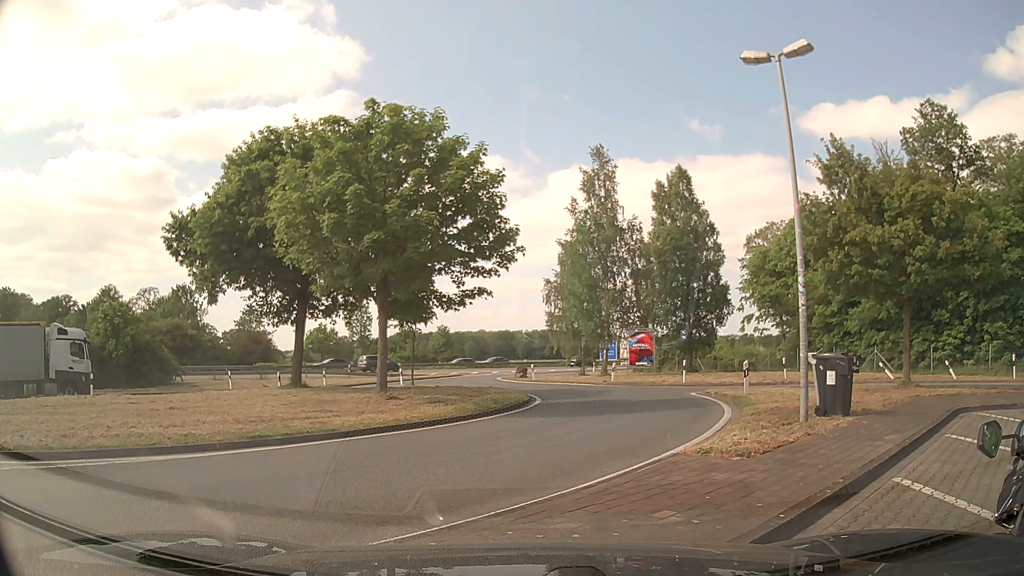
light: Day
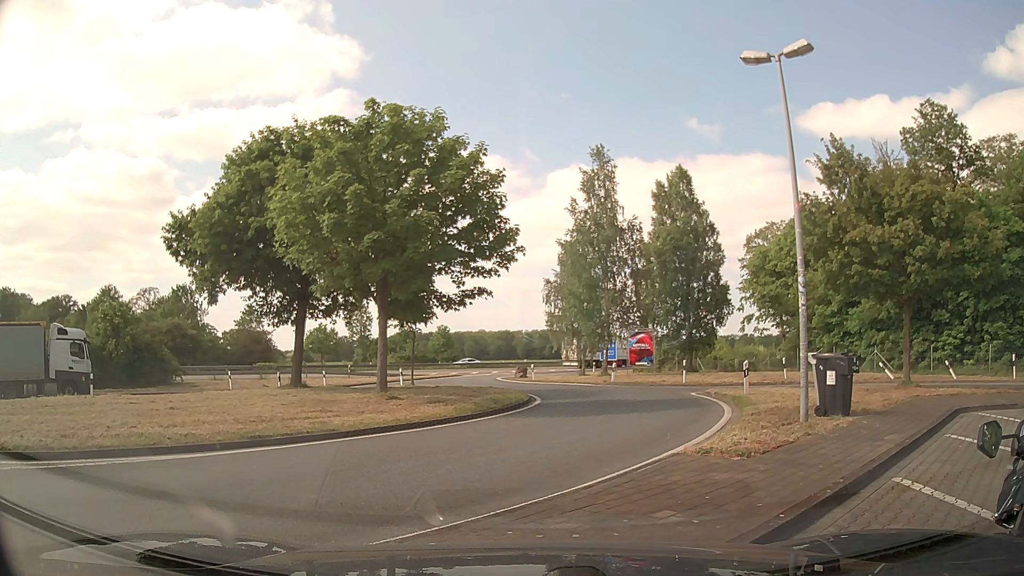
(0.0, 0.0) m; 0°
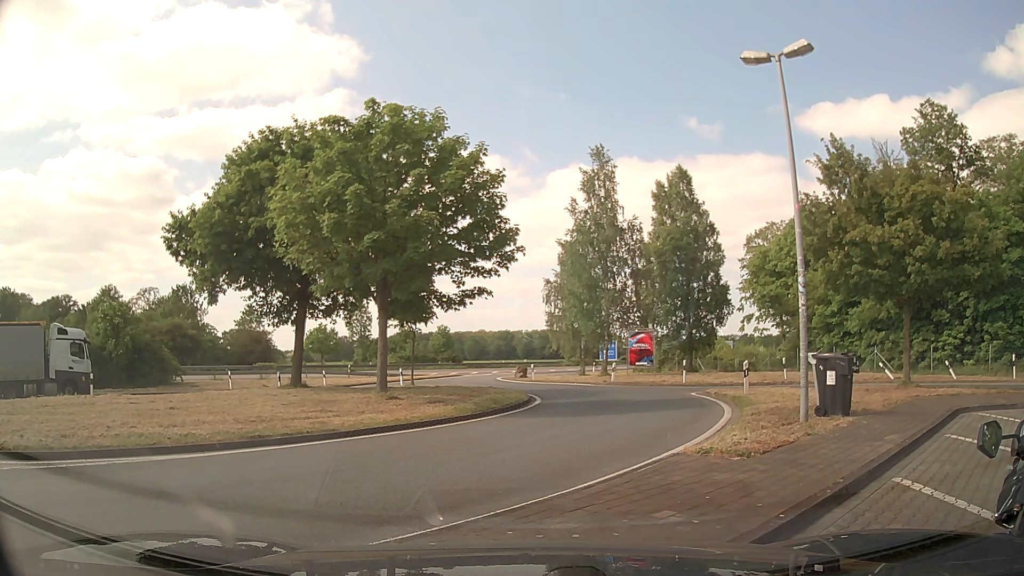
(0.0, 0.0) m; 0°
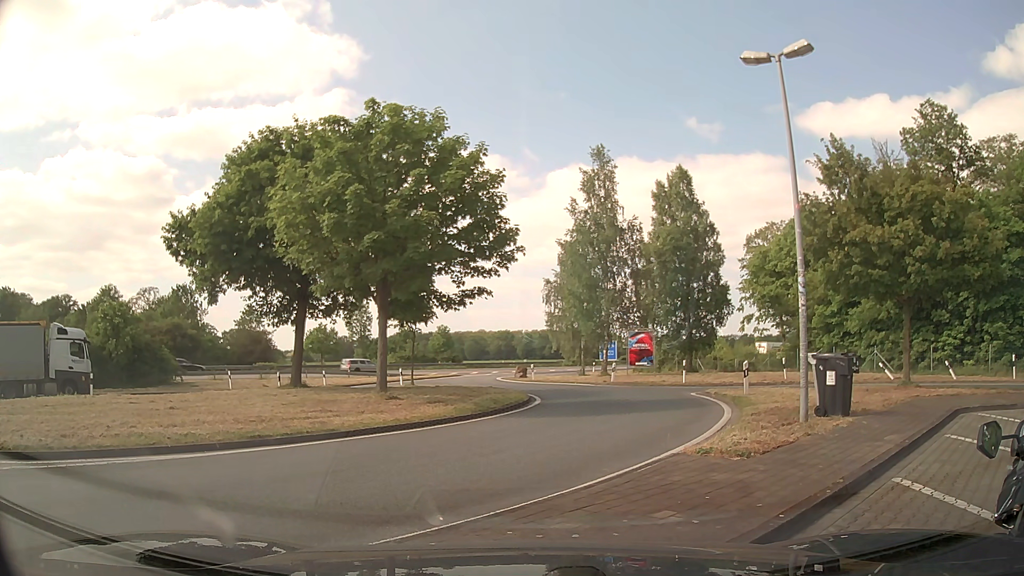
(0.0, 0.0) m; 0°
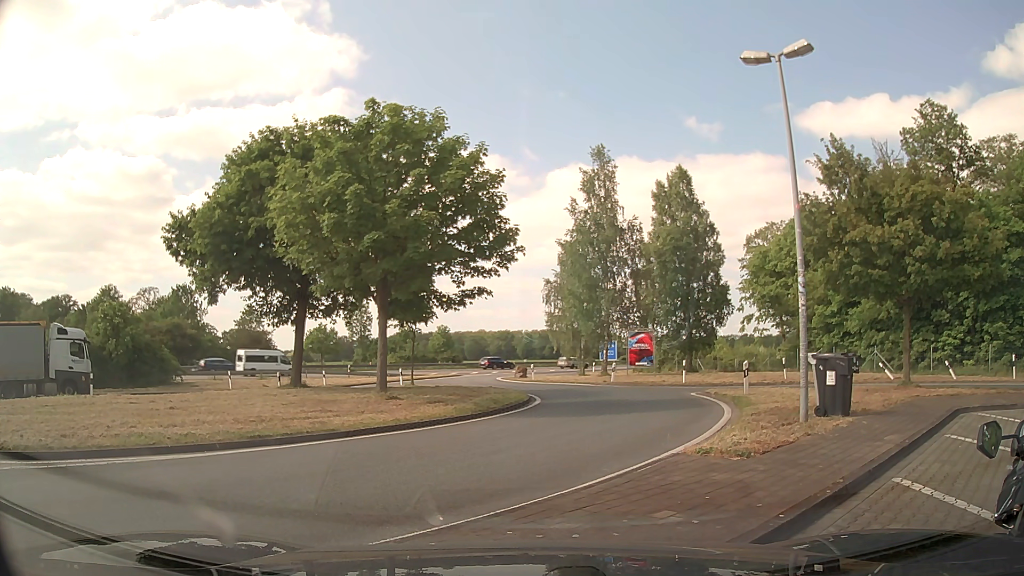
(0.0, 0.0) m; 0°
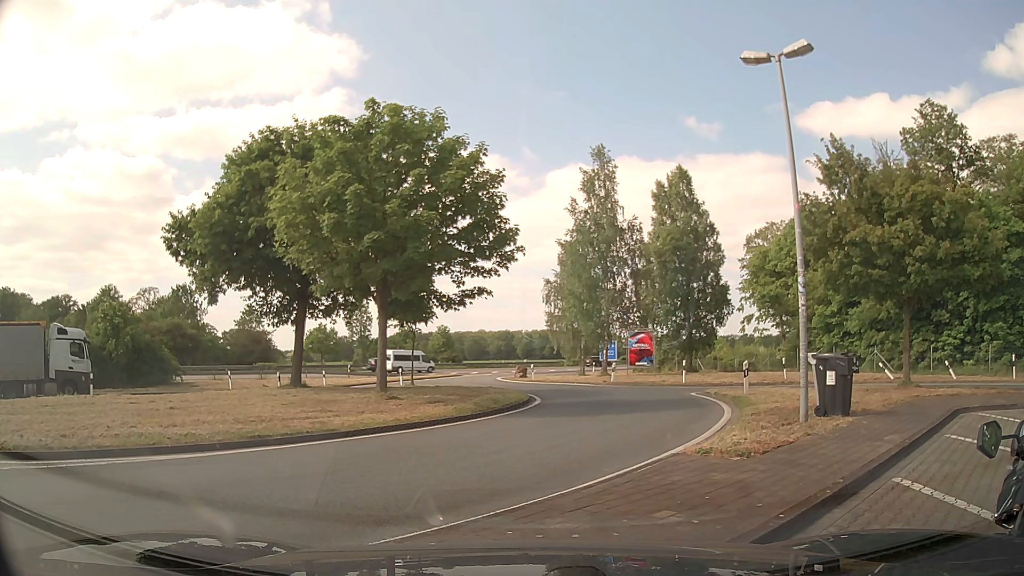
(0.0, 0.0) m; 0°
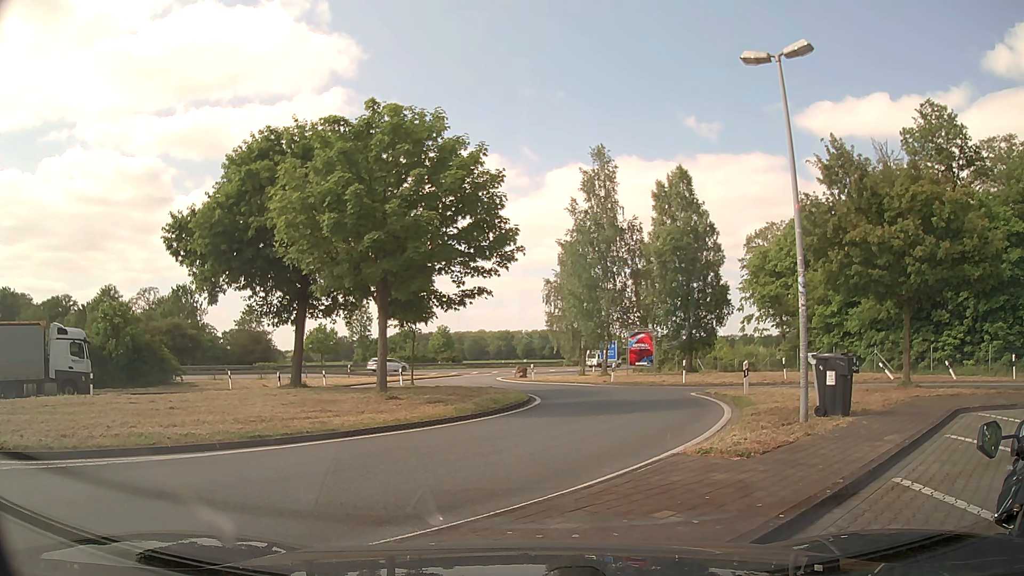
(0.0, 0.0) m; 0°
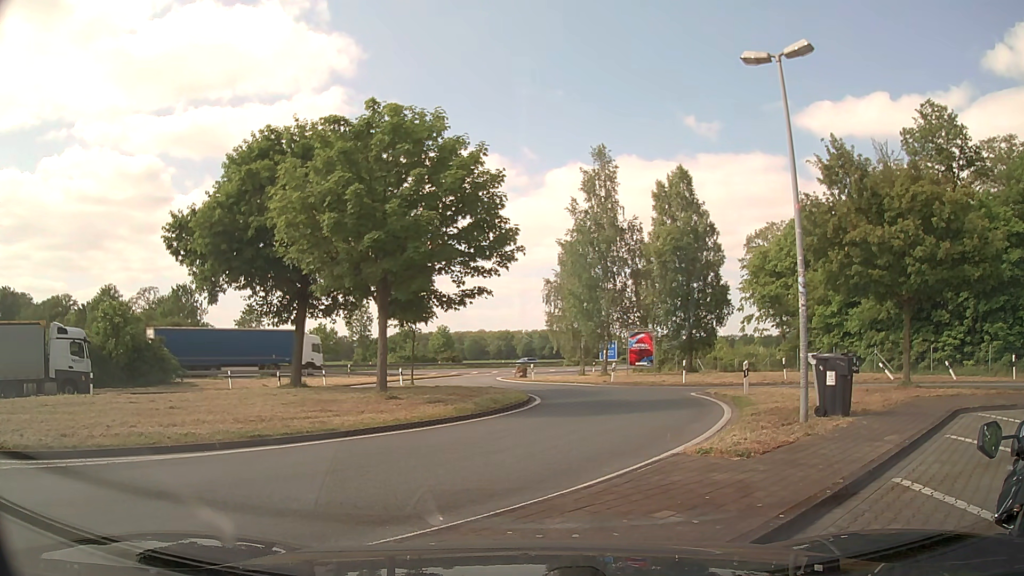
(0.0, 0.0) m; 0°
